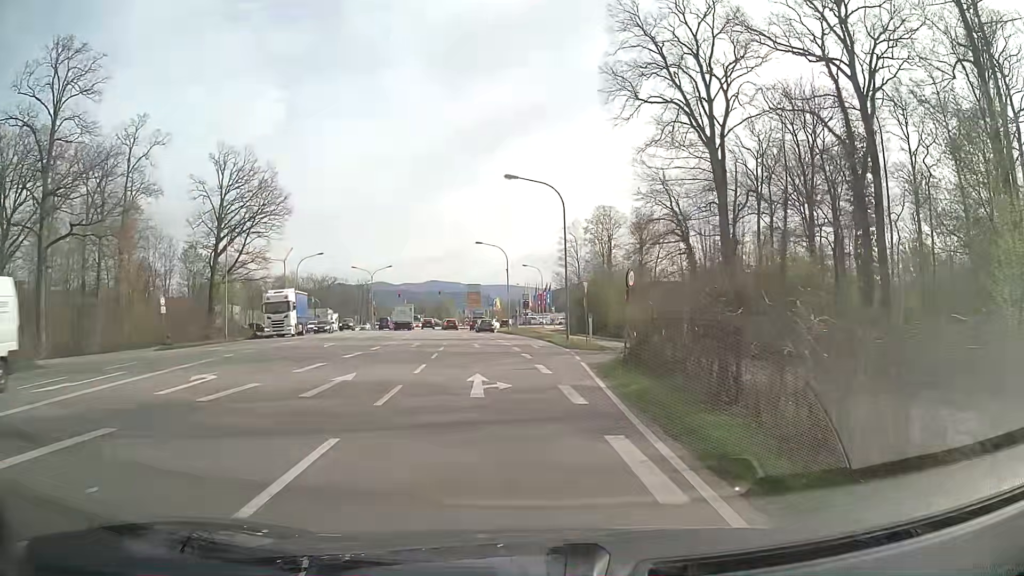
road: secondary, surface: asphalt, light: Day
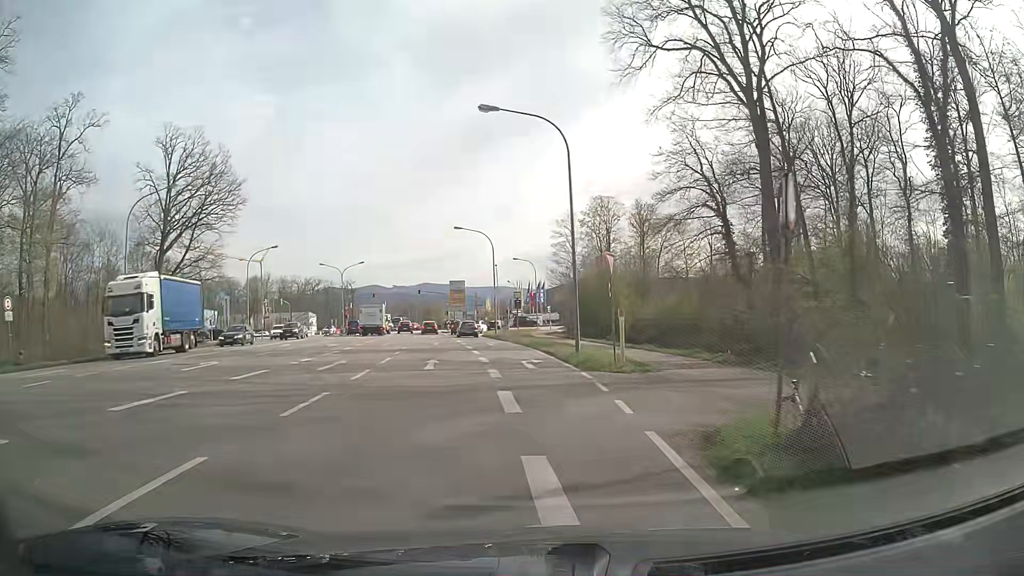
(+0.1, +13.1) m; +1°
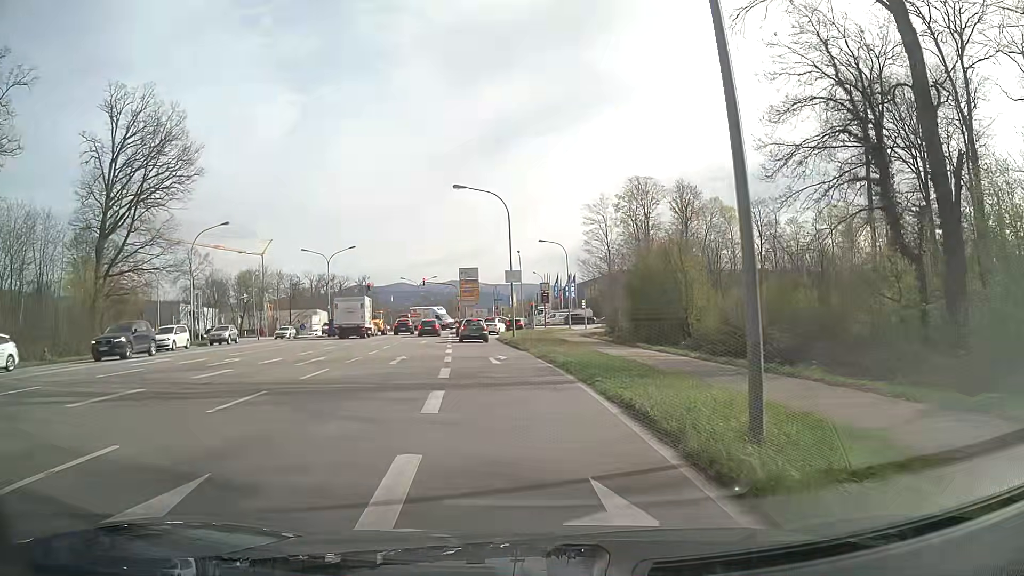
(-0.3, +17.8) m; -2°
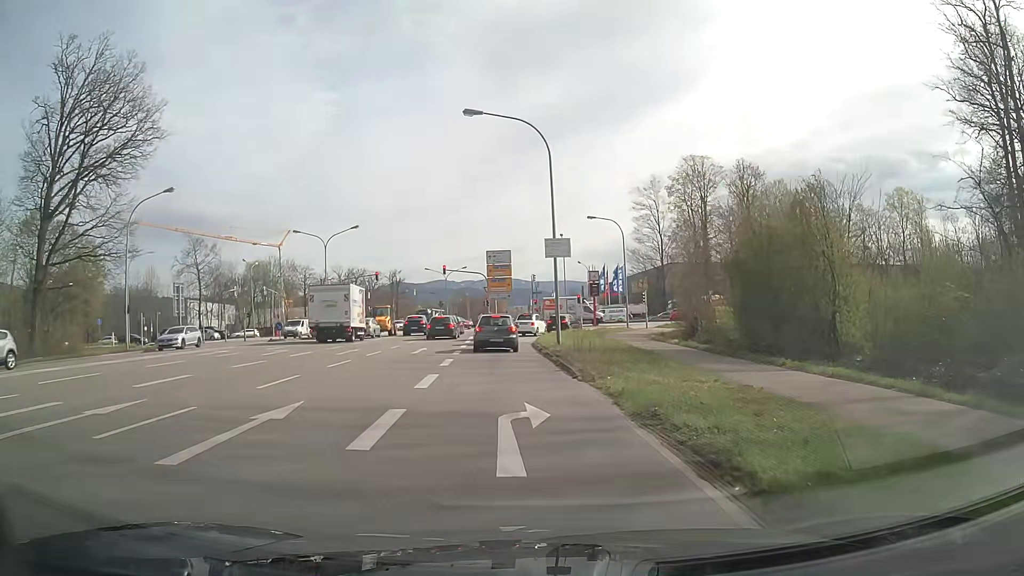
(-0.4, +14.8) m; -3°
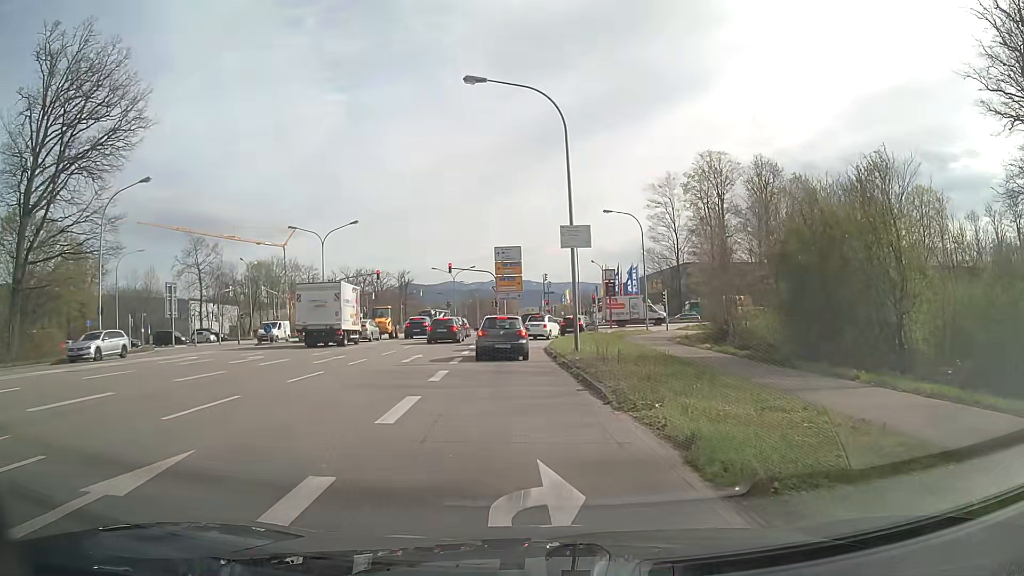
(-0.1, +4.0) m; -2°
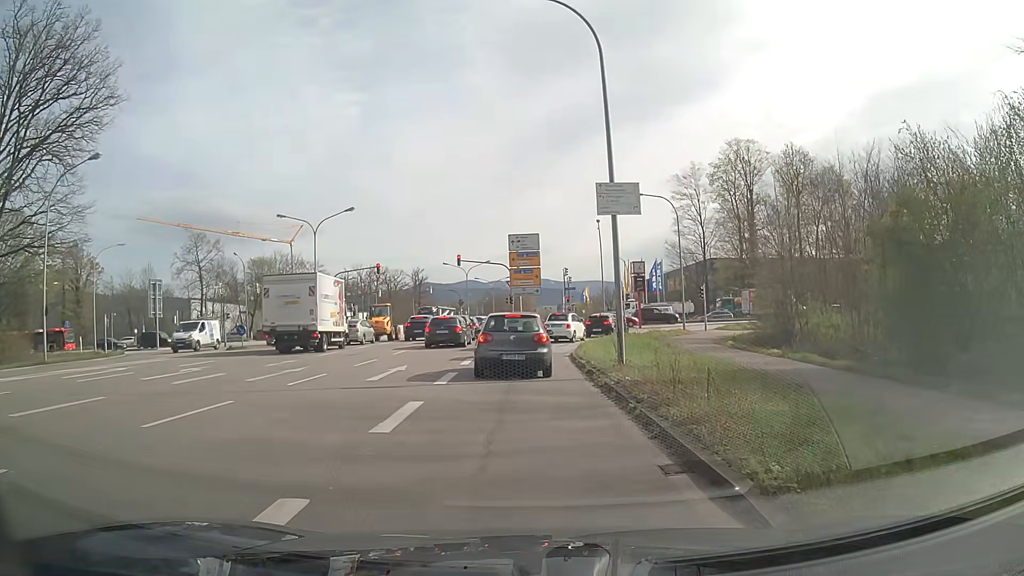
(0.0, +6.6) m; -2°
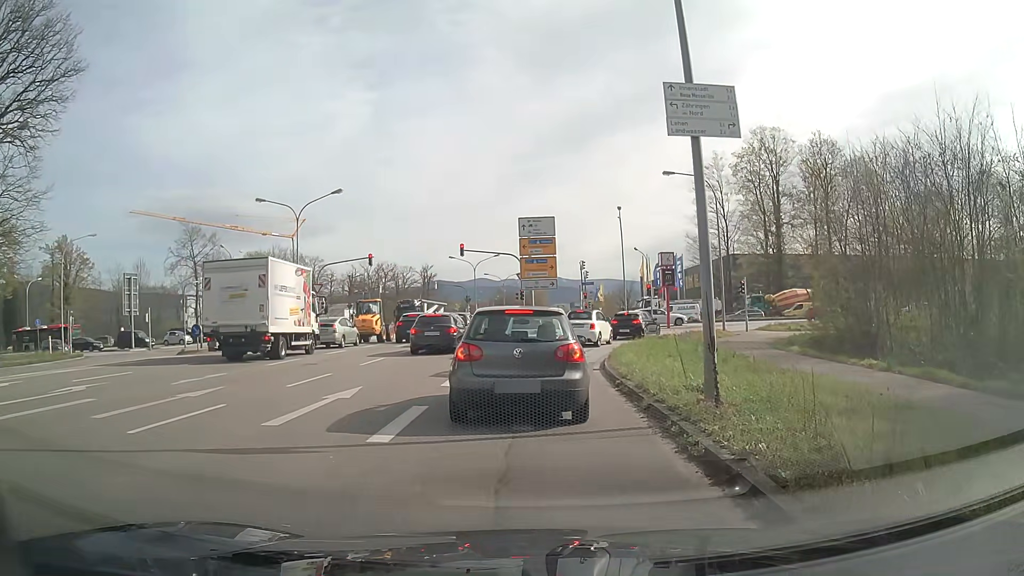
(0.0, +6.4) m; -3°
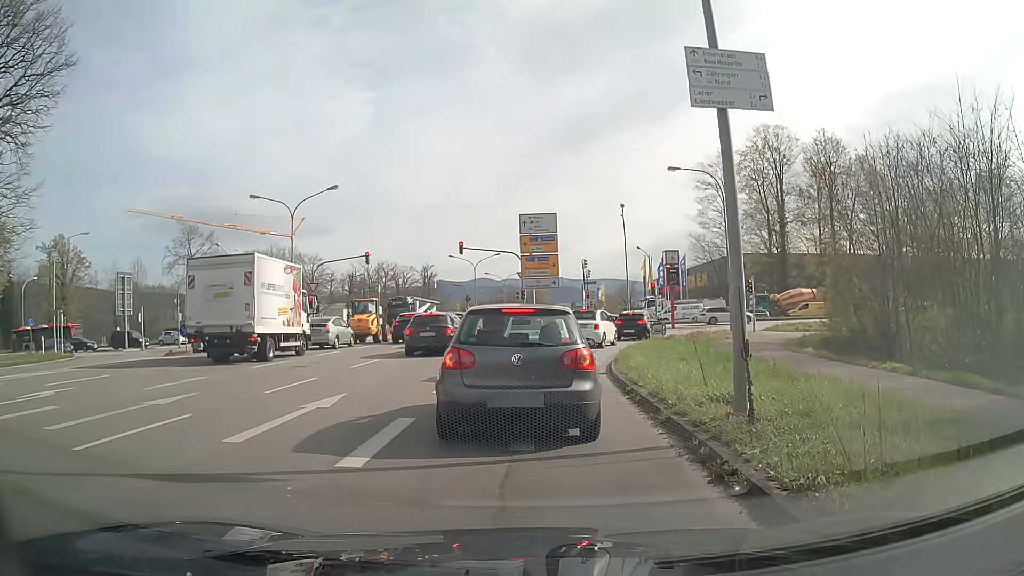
(0.0, +1.2) m; +1°
(0, +10) (+1, +20) (+3, +30) (+8, +38) (+15, +45) (+24, +50) (+33, +53) (+43, +54) (+53, +54) (+63, +53) m
